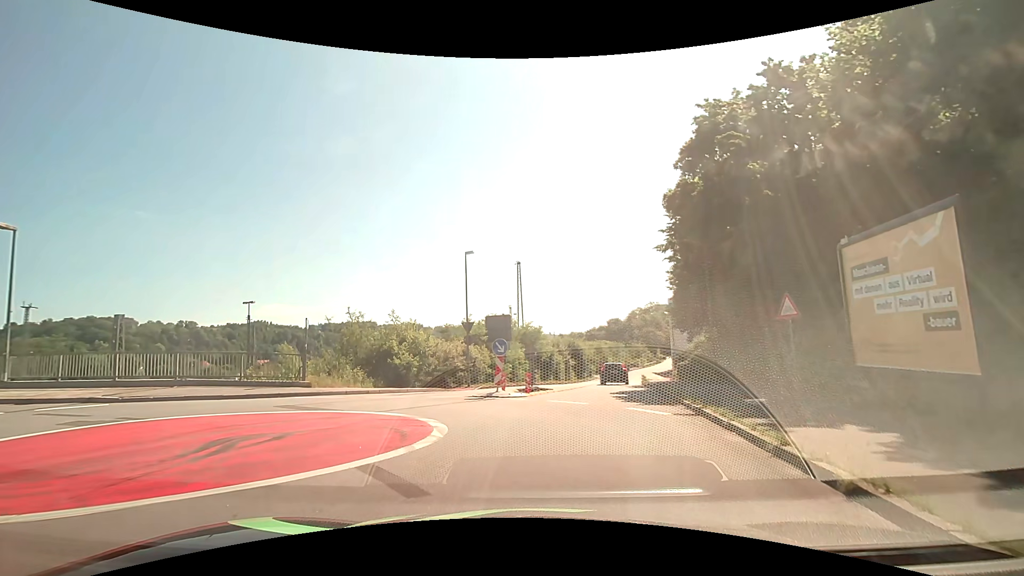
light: Day
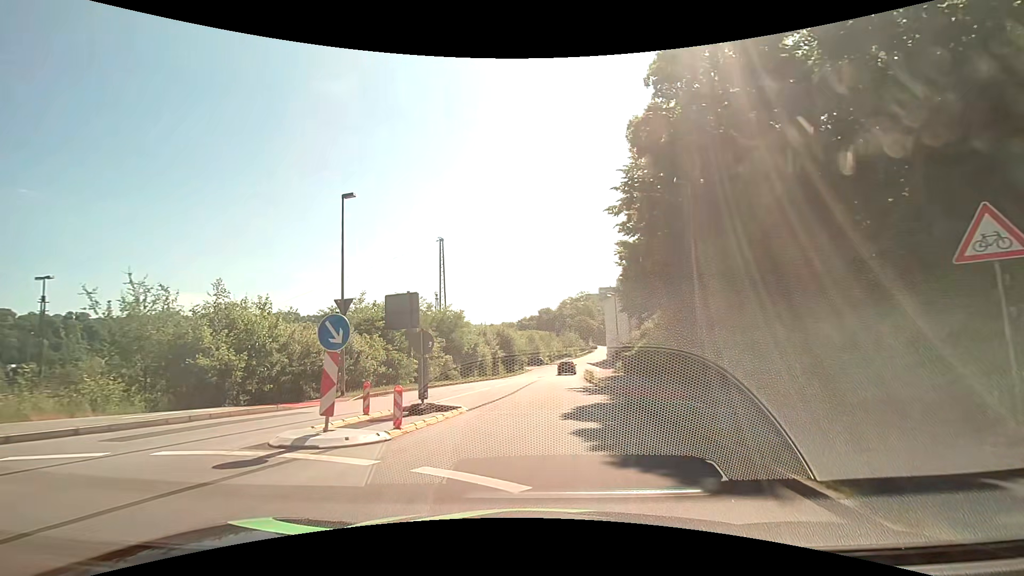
(+0.7, +9.7) m; +9°
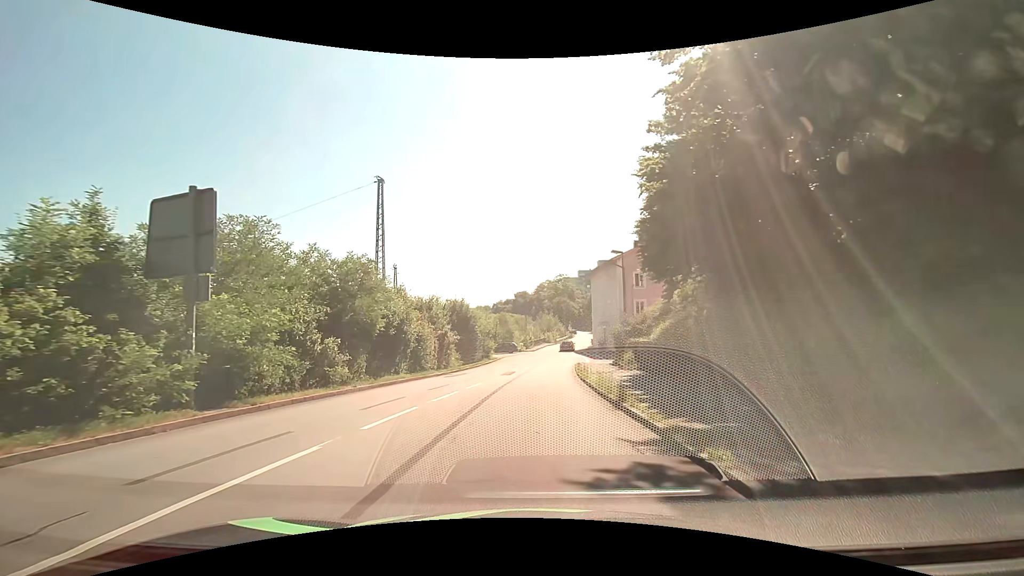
(+0.3, +16.5) m; +3°
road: residential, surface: asphalt
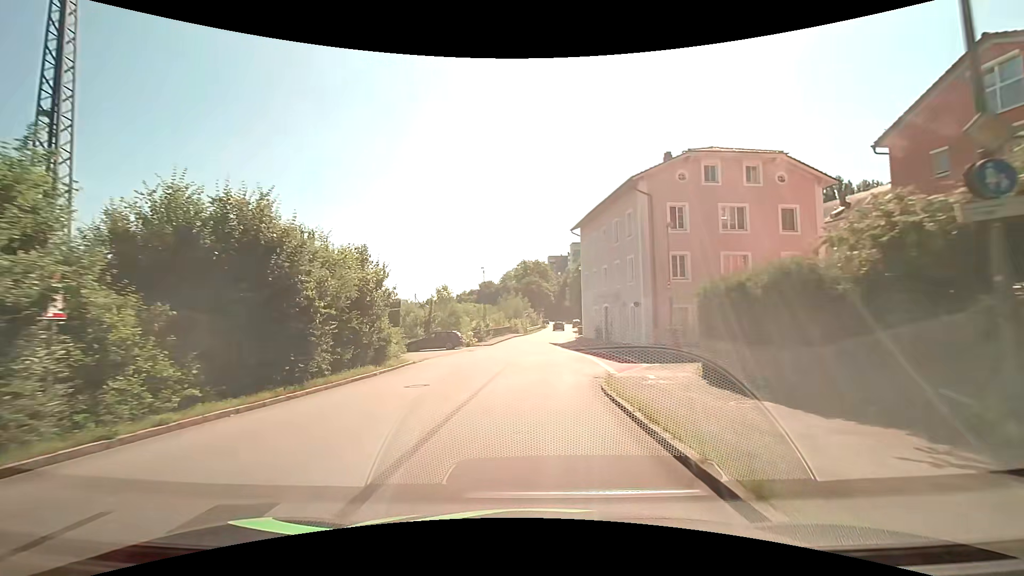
(+0.3, +28.3) m; +4°
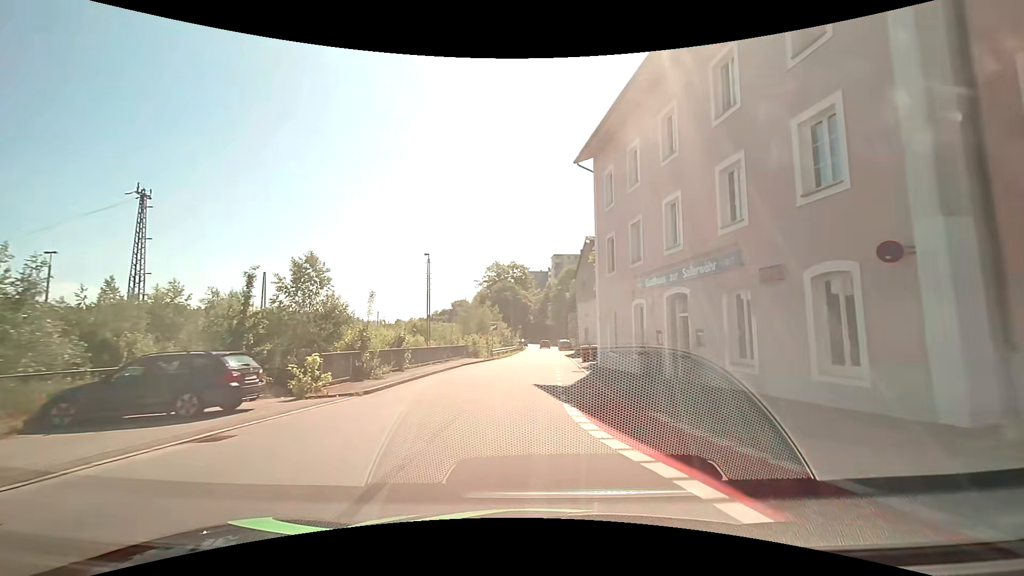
(+0.4, +26.6) m; +2°
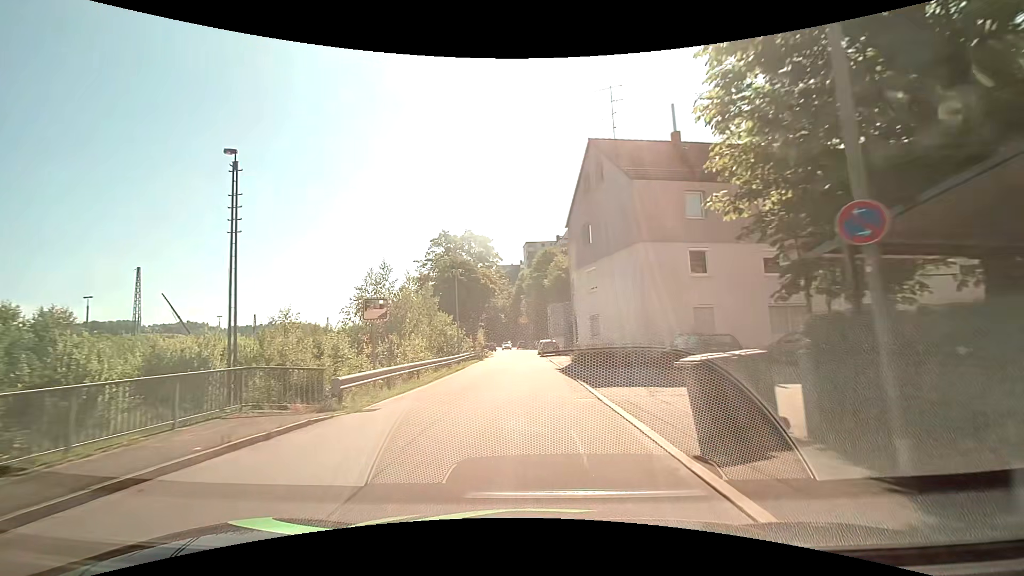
(+0.6, +26.9) m; +2°
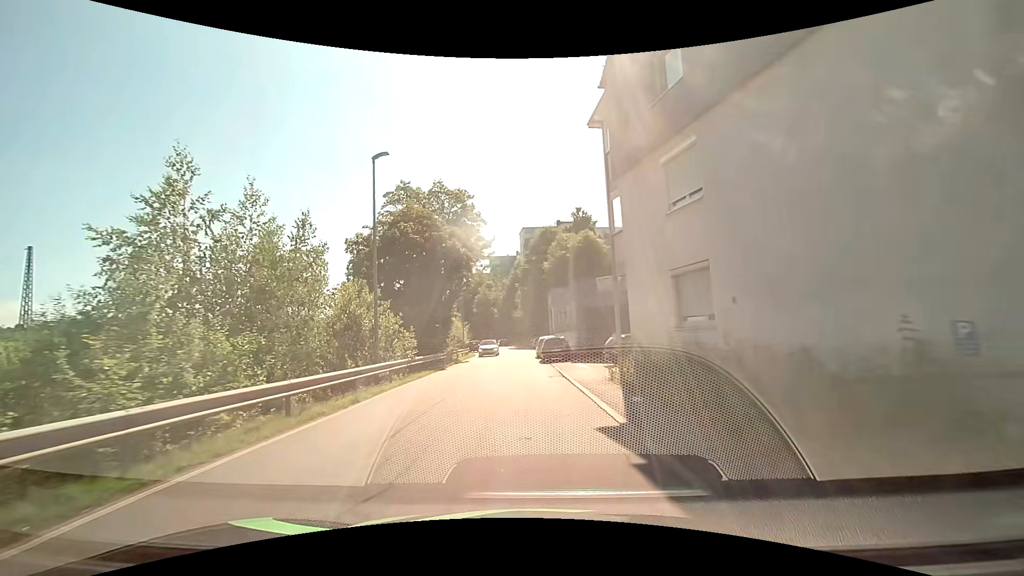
(+0.3, +17.9) m; +1°
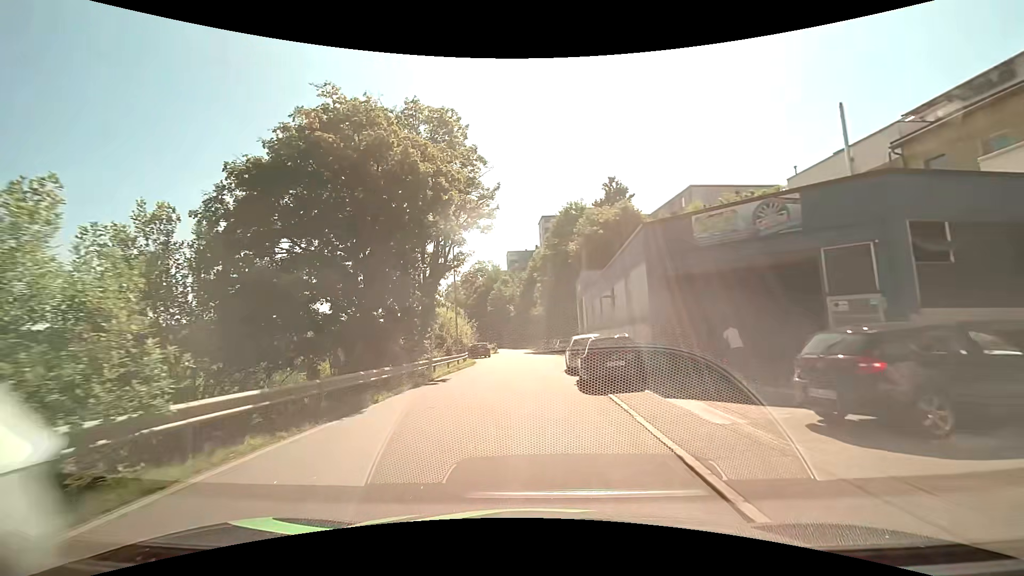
(-0.4, +15.3) m; -3°
